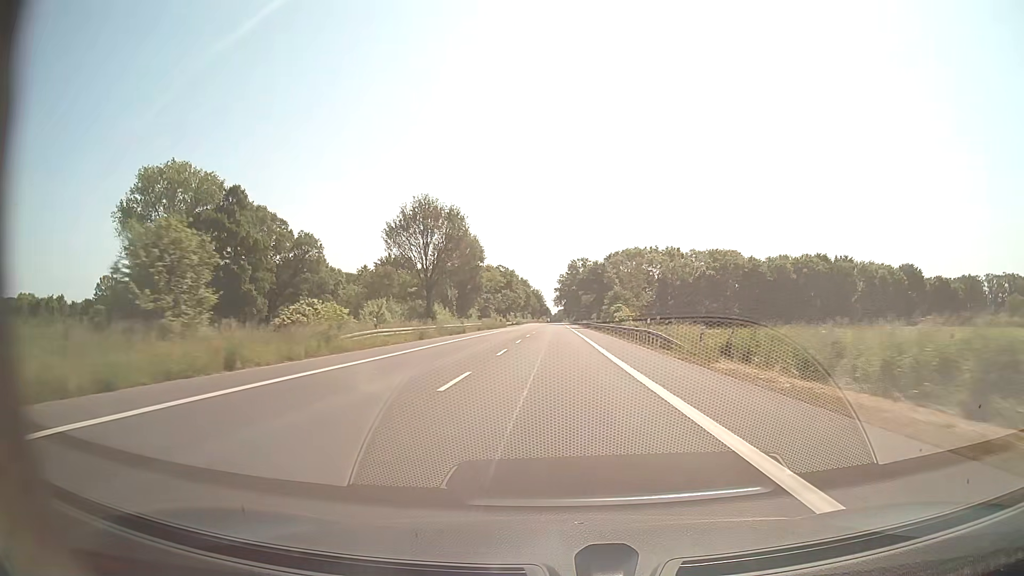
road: secondary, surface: asphalt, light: Day
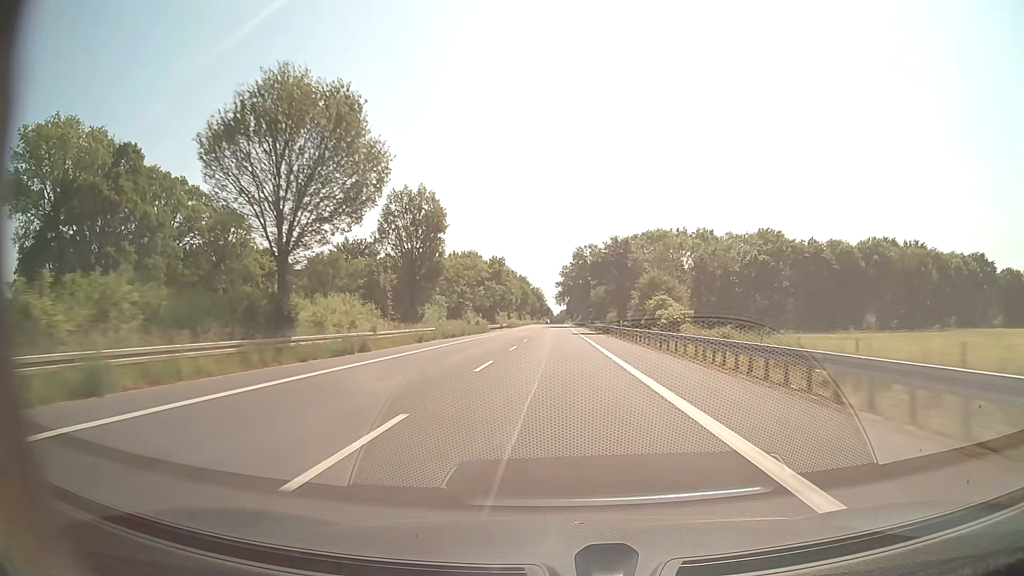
(-0.1, +31.2) m; 0°
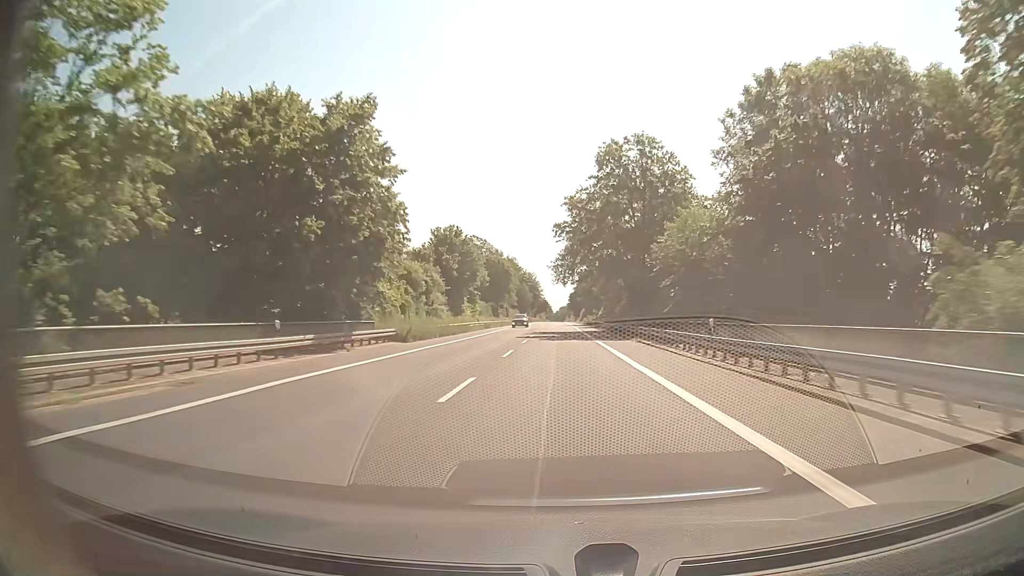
(-0.1, +78.5) m; 0°
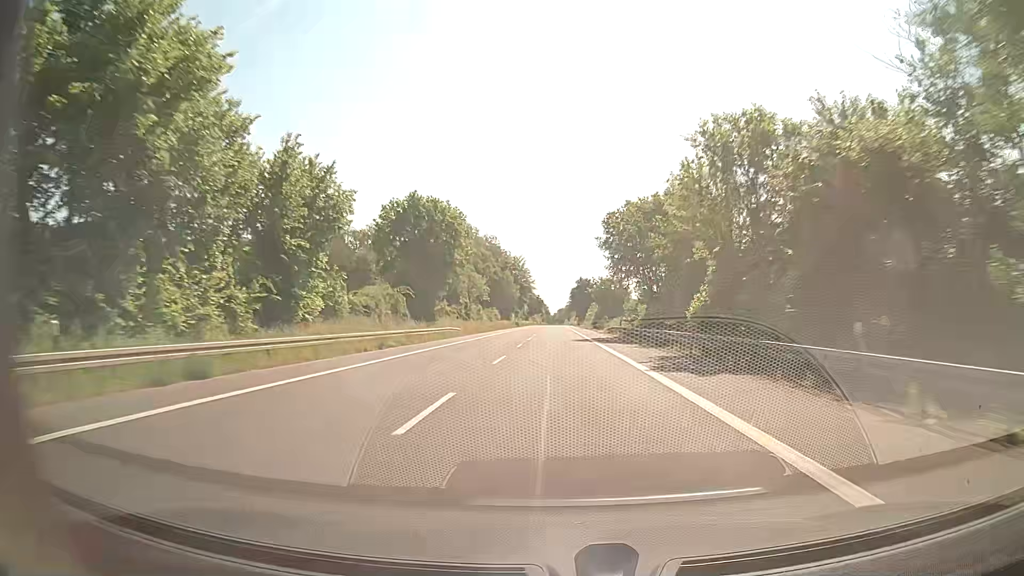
(+0.1, +63.2) m; 0°
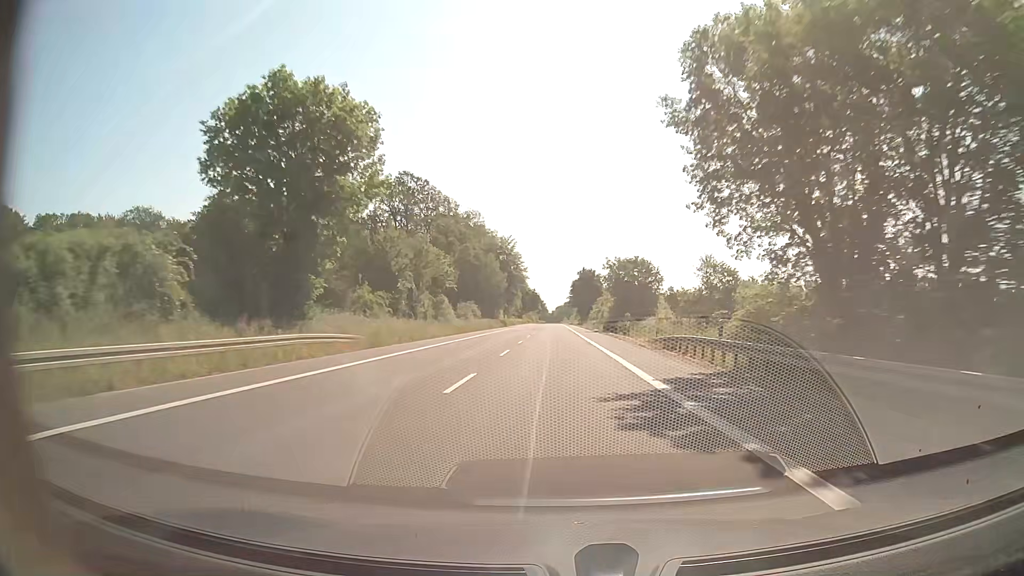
(0.0, +31.6) m; 0°
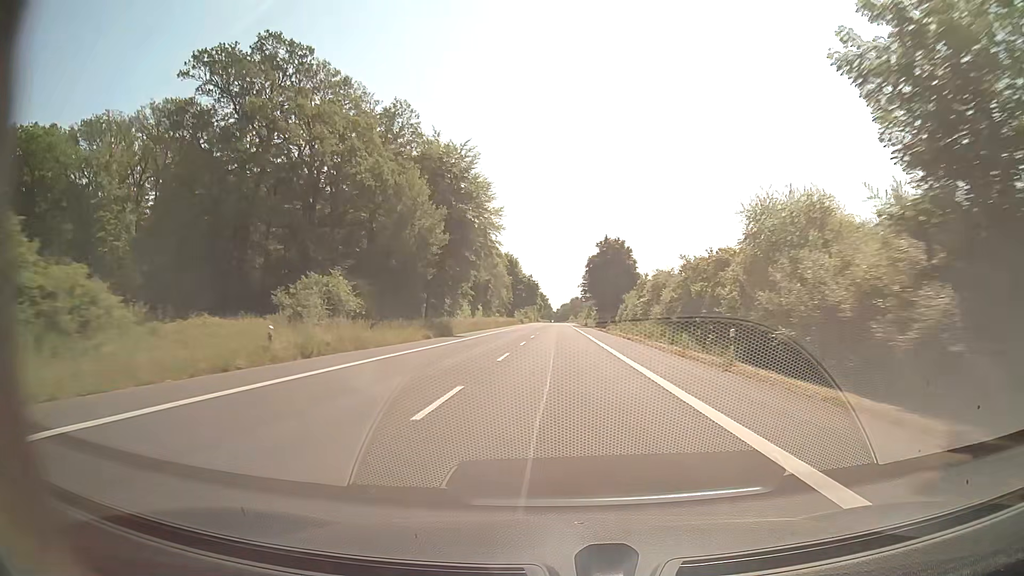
(-0.4, +63.3) m; -1°
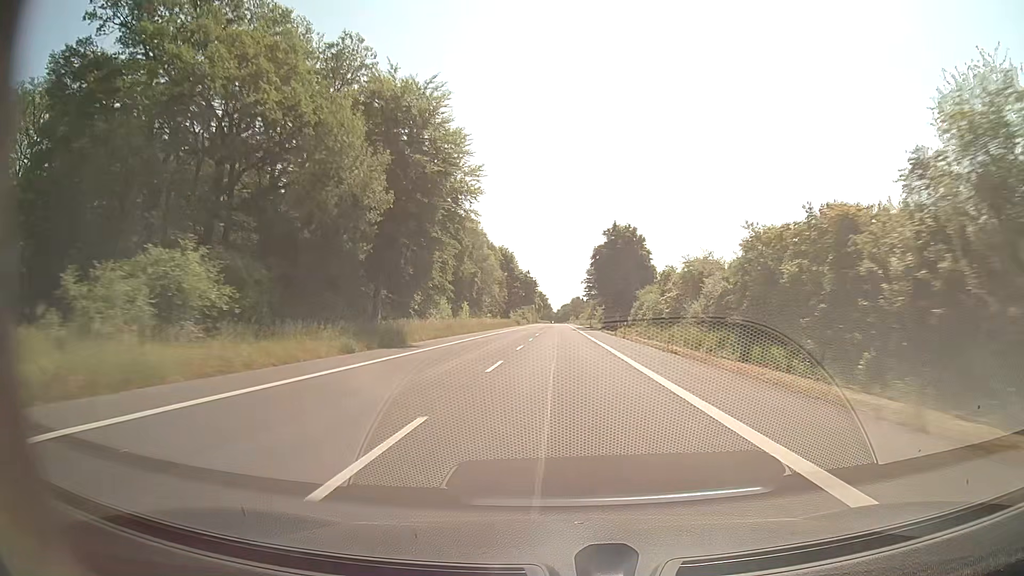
(0.0, +15.9) m; 0°
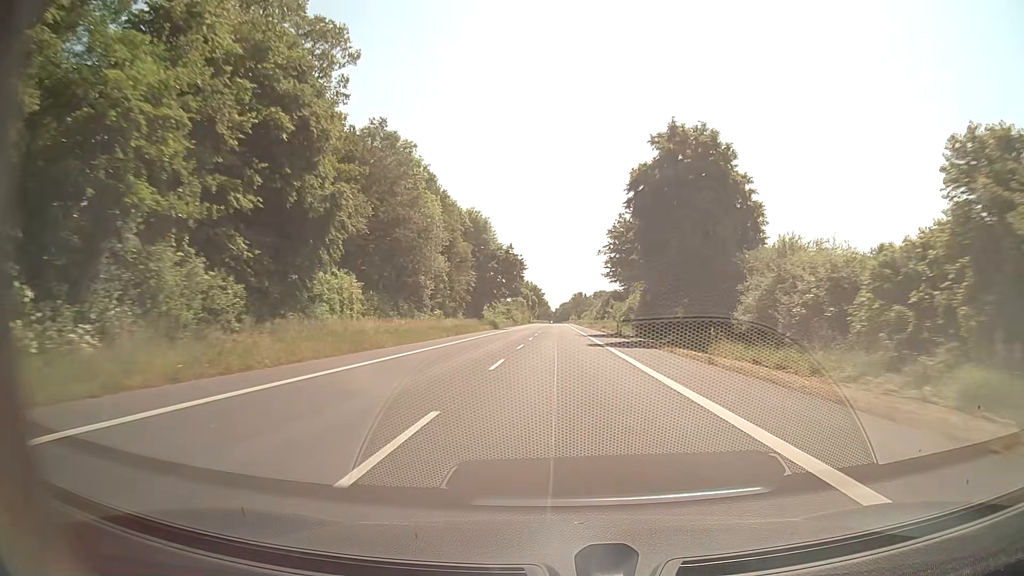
(0.0, +47.6) m; 0°
(0, +10) (0, +20) (0, +30) (0, +40) (0, +50) (0, +60) (0, +70) (0, +80) (0, +90) (0, +100) m
